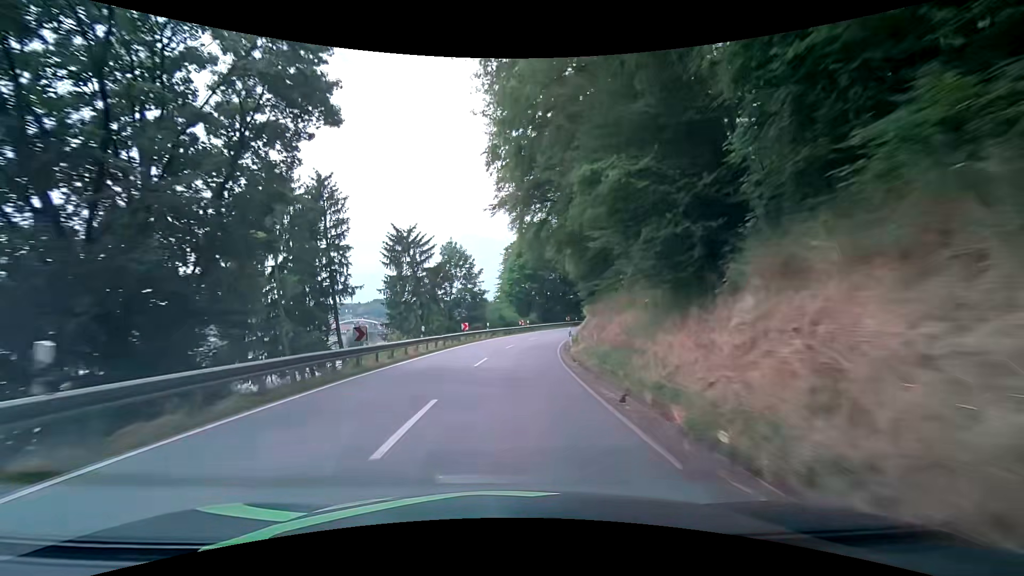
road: secondary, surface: asphalt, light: Day
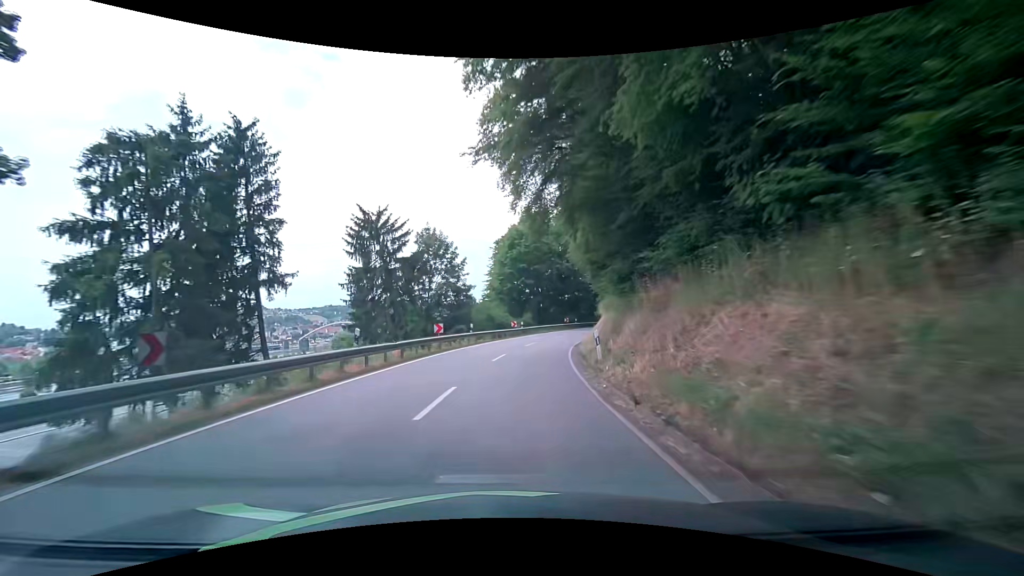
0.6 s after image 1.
(-0.1, +9.8) m; 0°
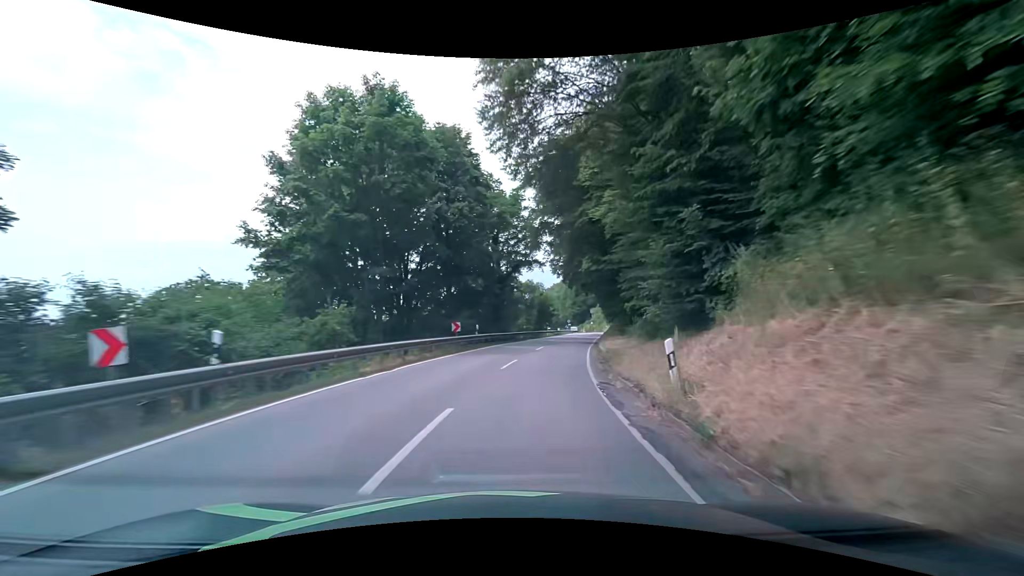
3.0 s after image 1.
(+3.8, +39.3) m; +13°
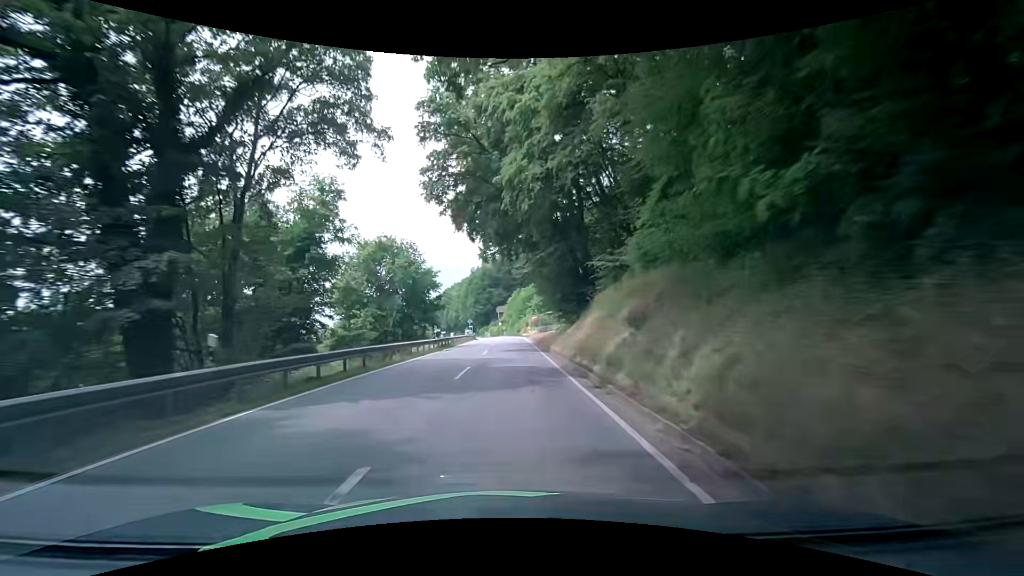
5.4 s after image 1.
(+5.2, +39.0) m; +13°
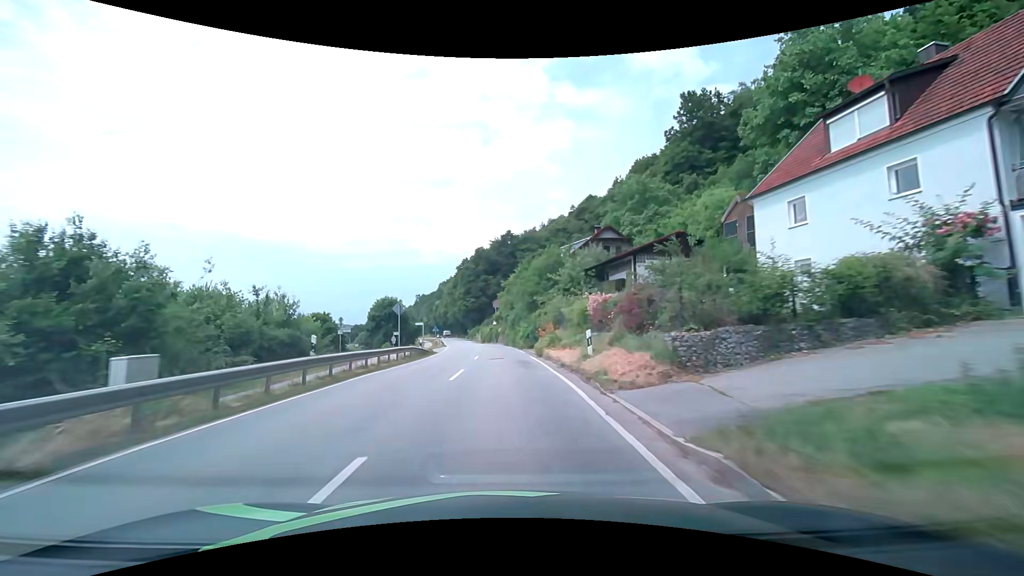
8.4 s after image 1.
(0.0, +48.5) m; -1°
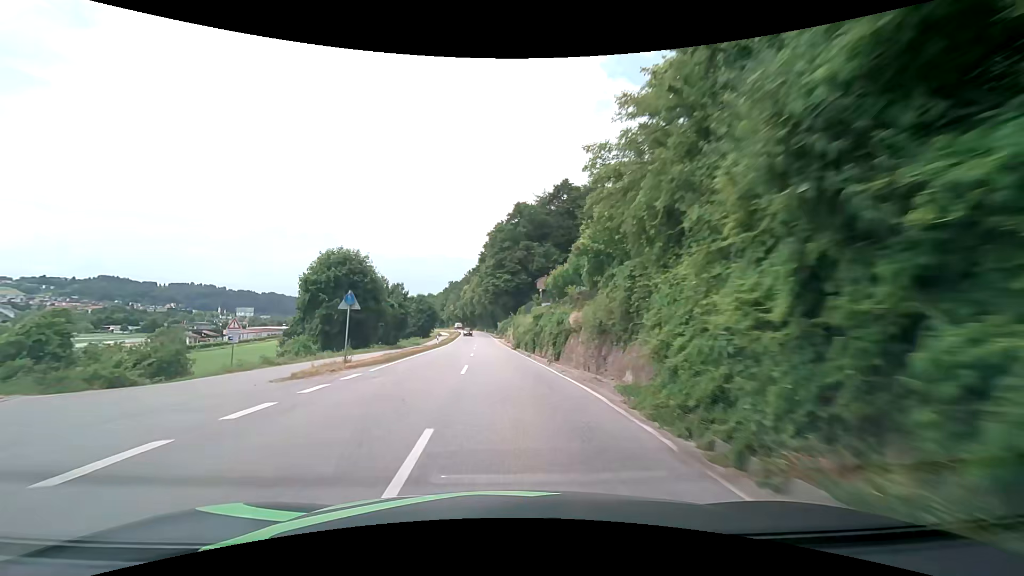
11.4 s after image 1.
(-2.1, +47.9) m; -4°
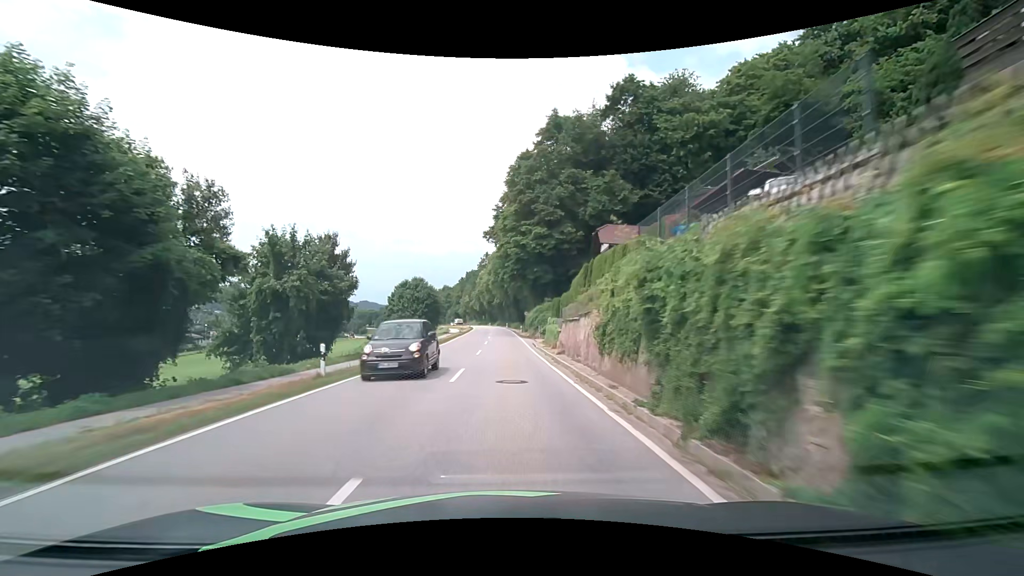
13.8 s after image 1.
(-1.3, +38.6) m; -3°
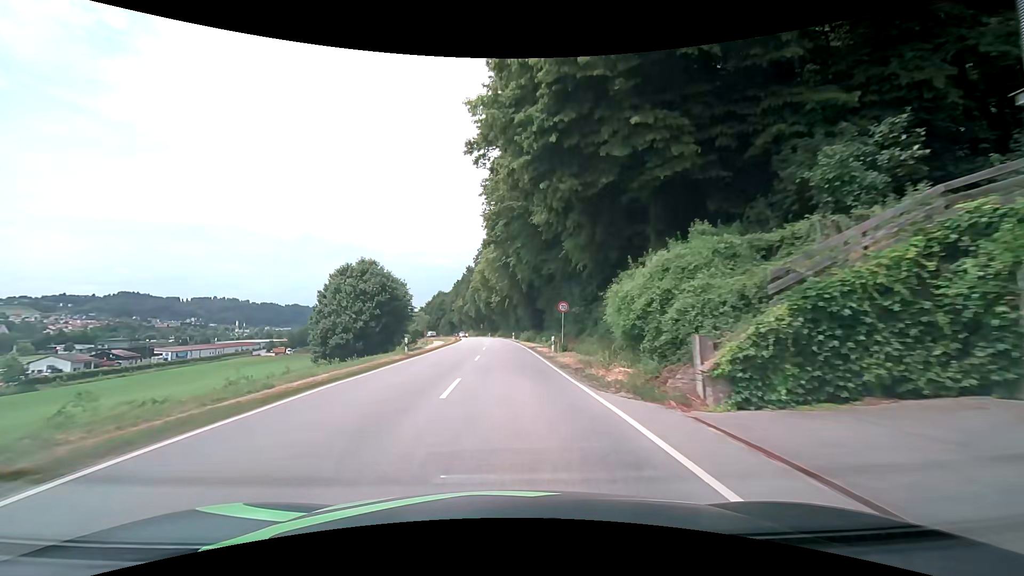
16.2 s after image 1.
(-0.2, +39.4) m; 0°
(0, +10) (0, +20) (0, +30) (0, +40) (-1, +50) (-1, +60) (-2, +70) (-2, +80) (-3, +90) (-4, +100) m
